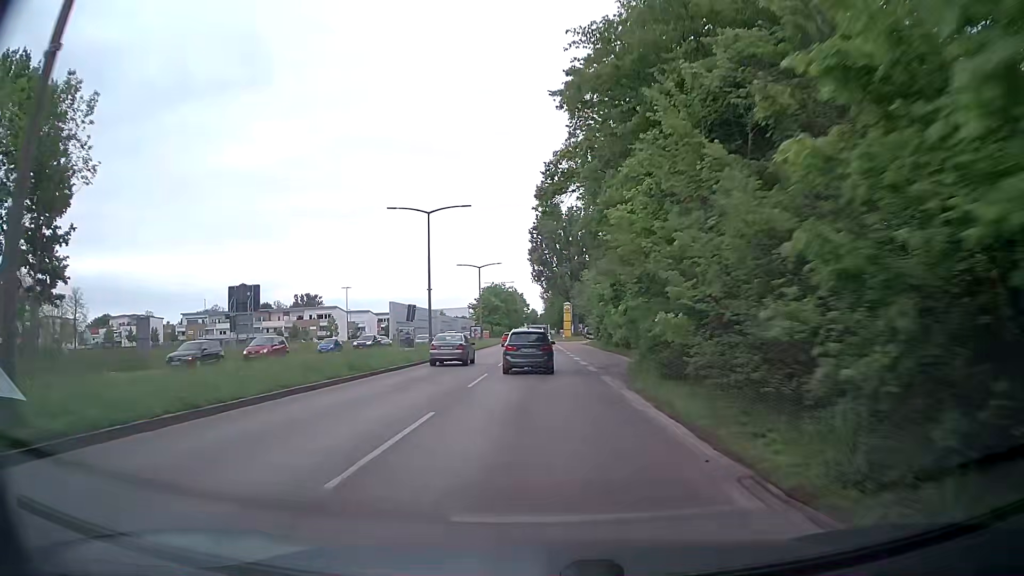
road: primary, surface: asphalt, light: Day
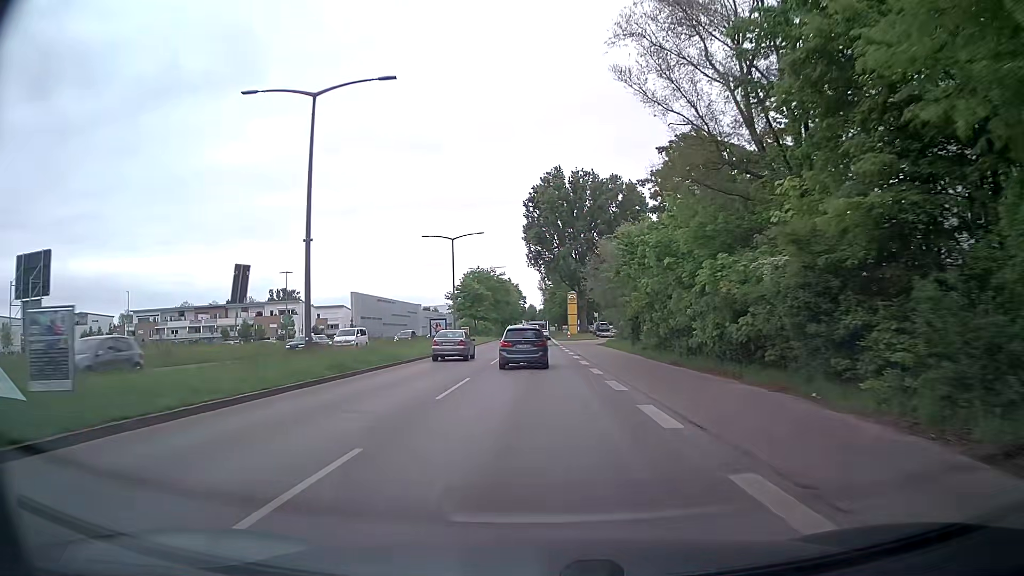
(-0.2, +28.2) m; -1°
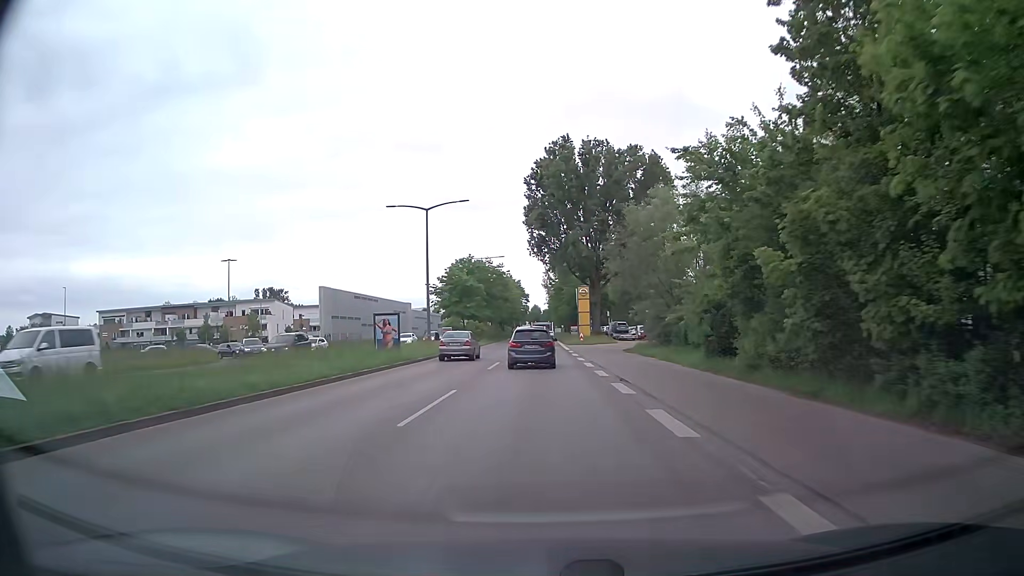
(-0.1, +19.0) m; 0°
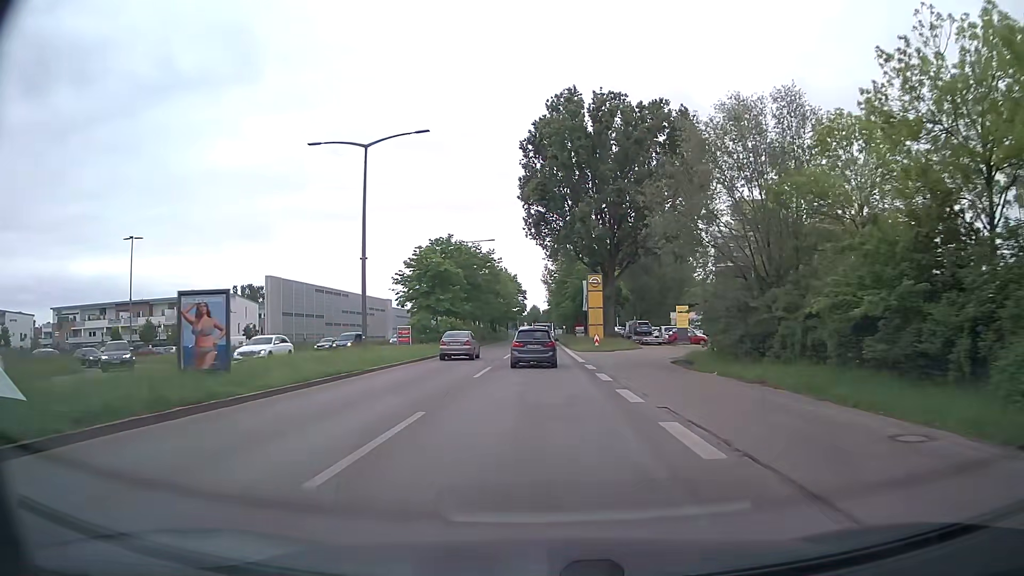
(-0.1, +19.5) m; 0°
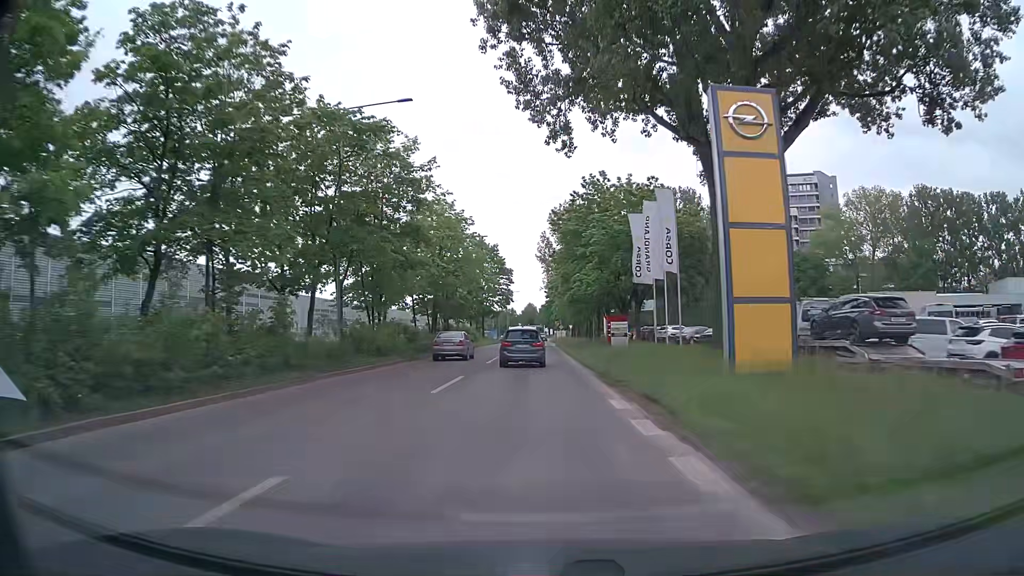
(+0.2, +50.9) m; 0°
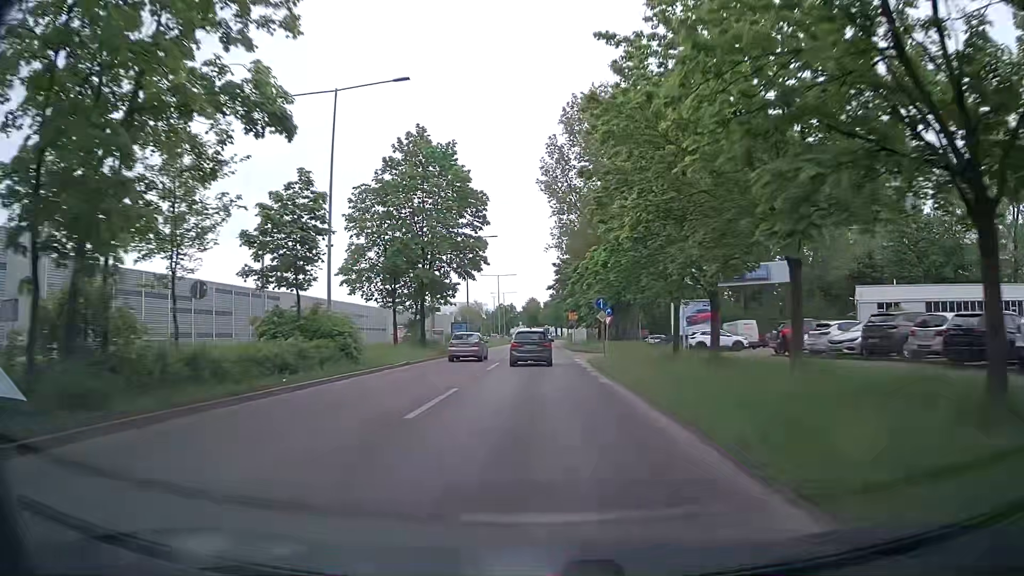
(-0.5, +49.8) m; 0°
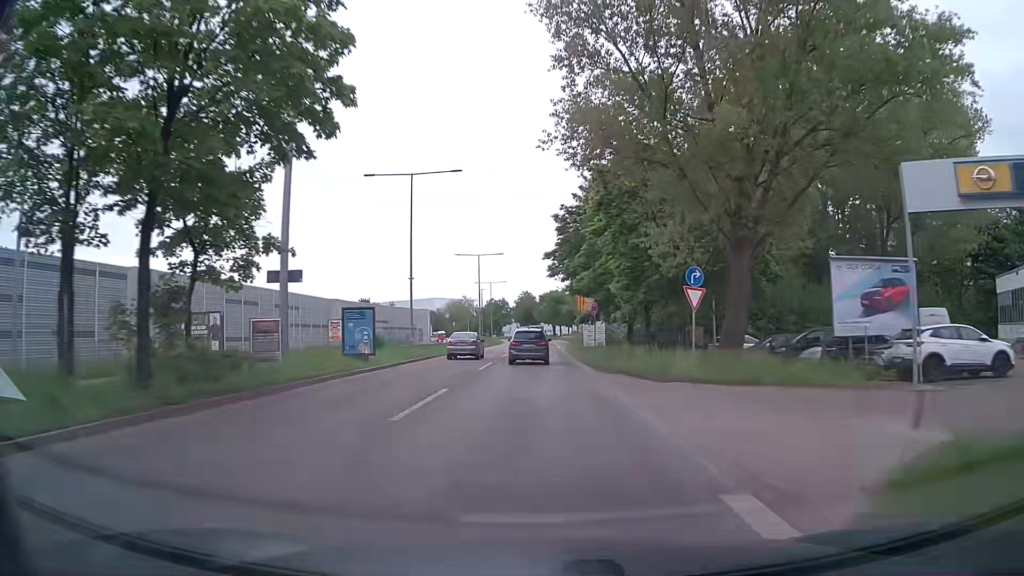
(-0.1, +30.3) m; 0°
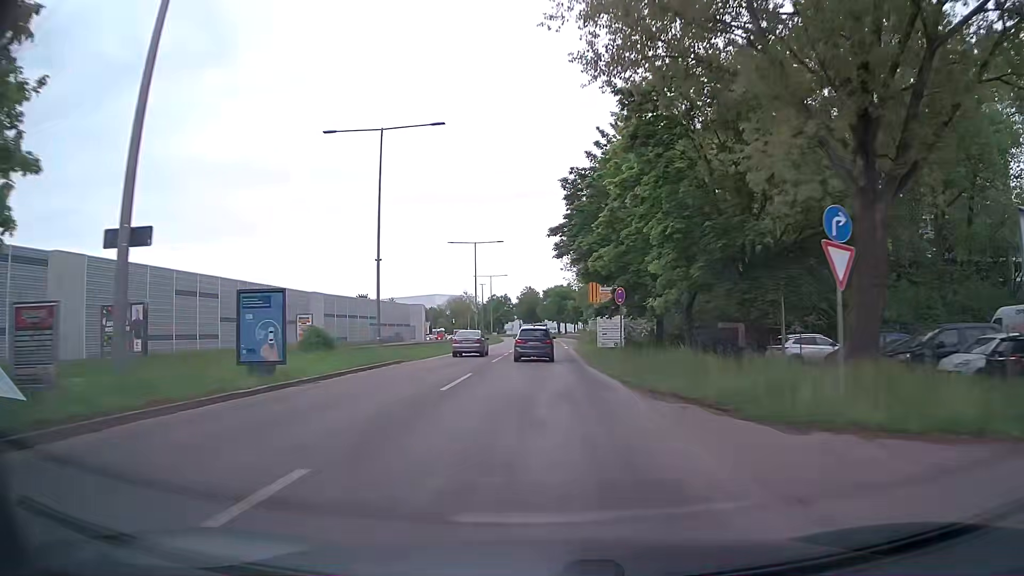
(0.0, +10.1) m; 0°
(0, +10) (0, +20) (0, +30) (0, +40) (0, +50) (0, +60) (0, +70) (0, +80) (0, +90) (0, +100) m
